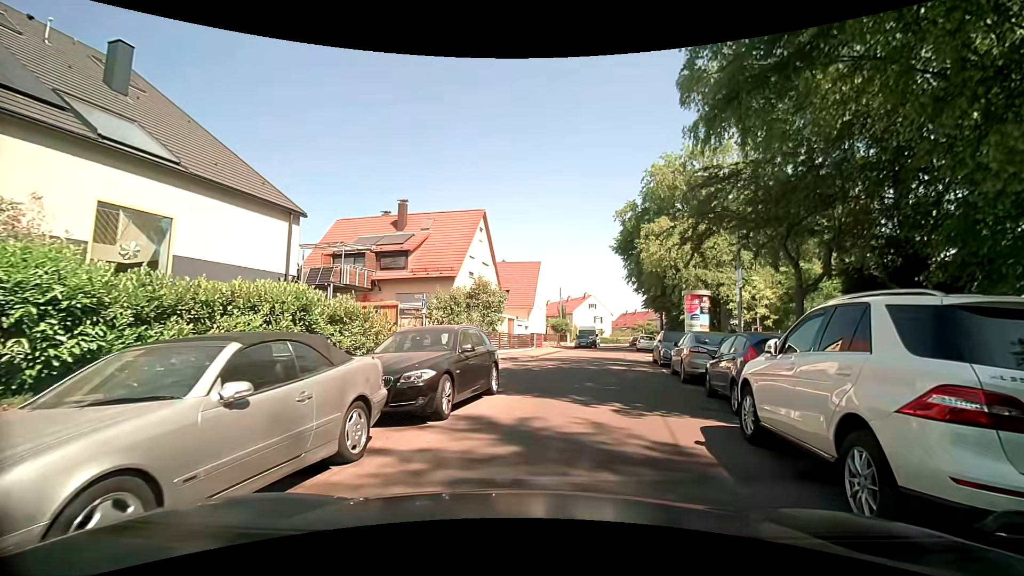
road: residential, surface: asphalt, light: Day
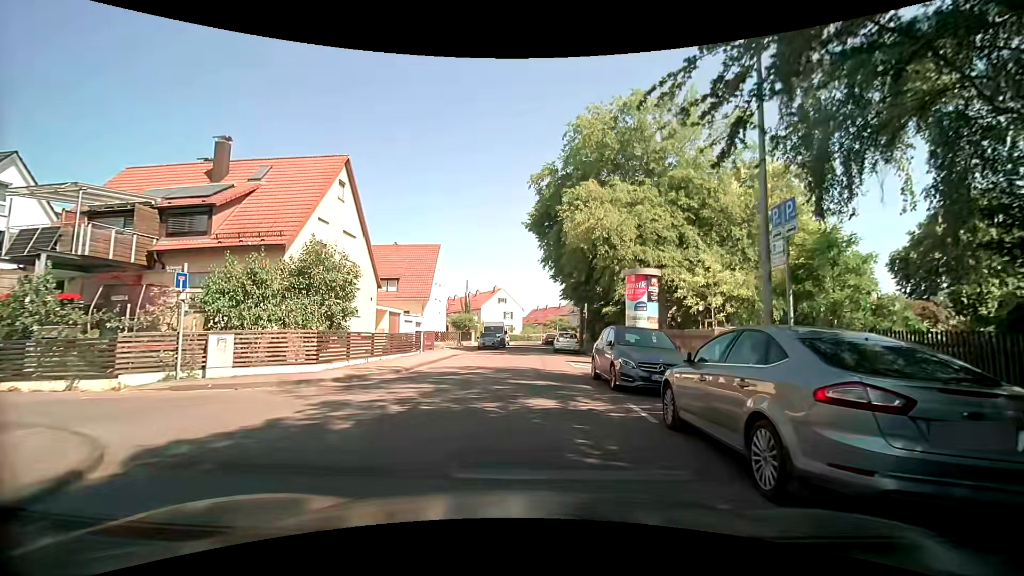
(+1.3, +10.3) m; +9°
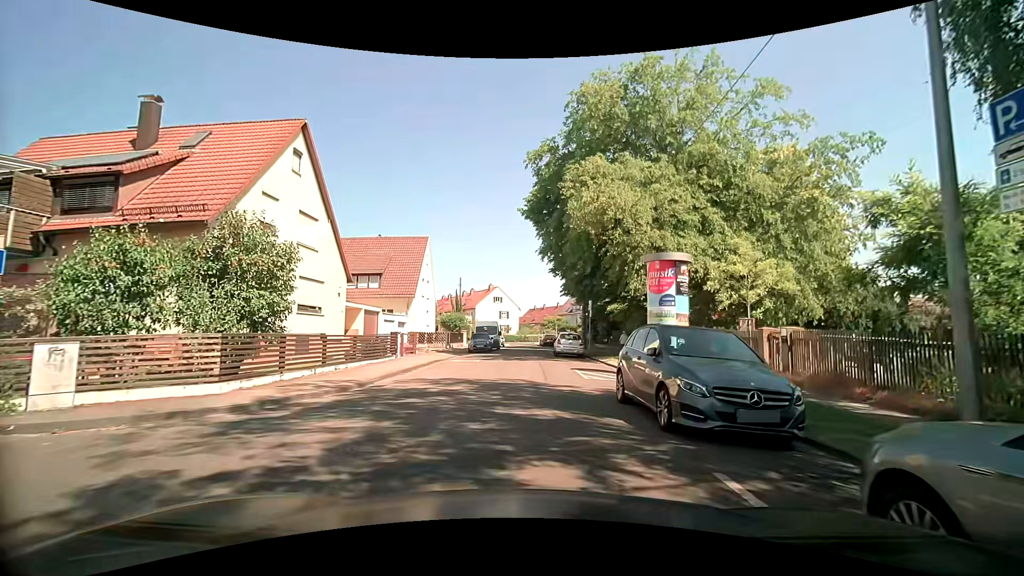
(+0.1, +4.5) m; +1°
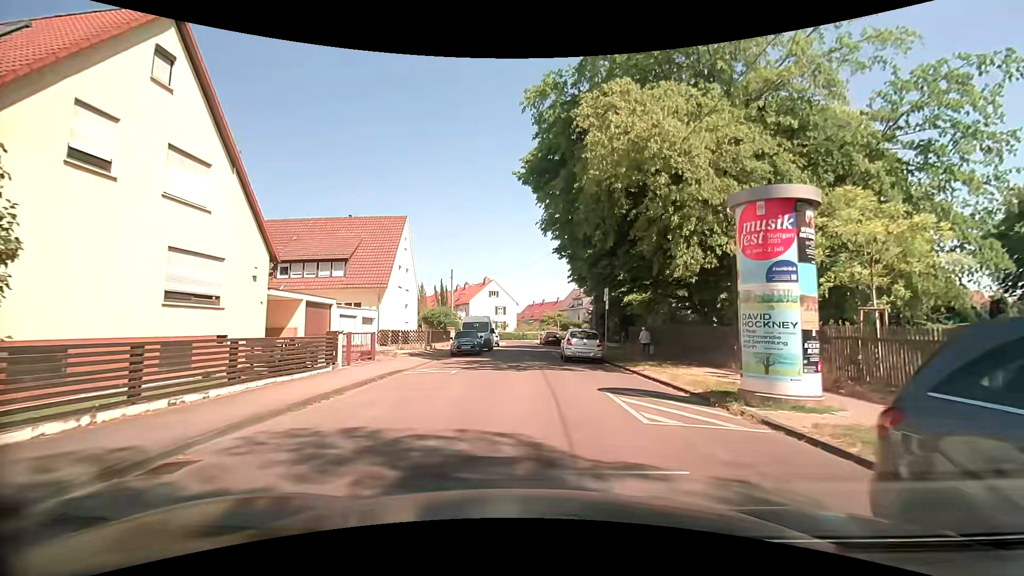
(+0.1, +7.8) m; 0°
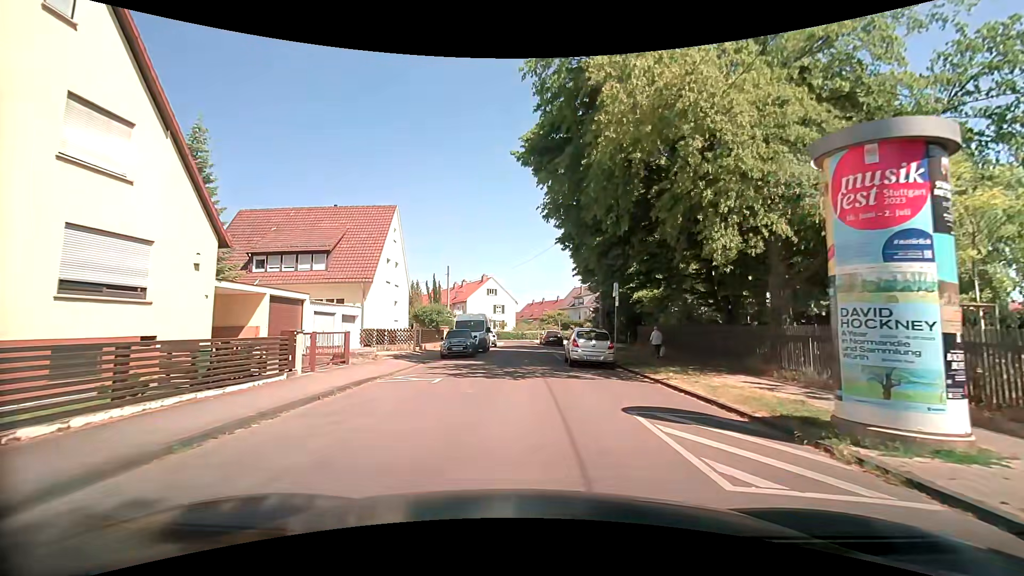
(0.0, +3.1) m; +1°
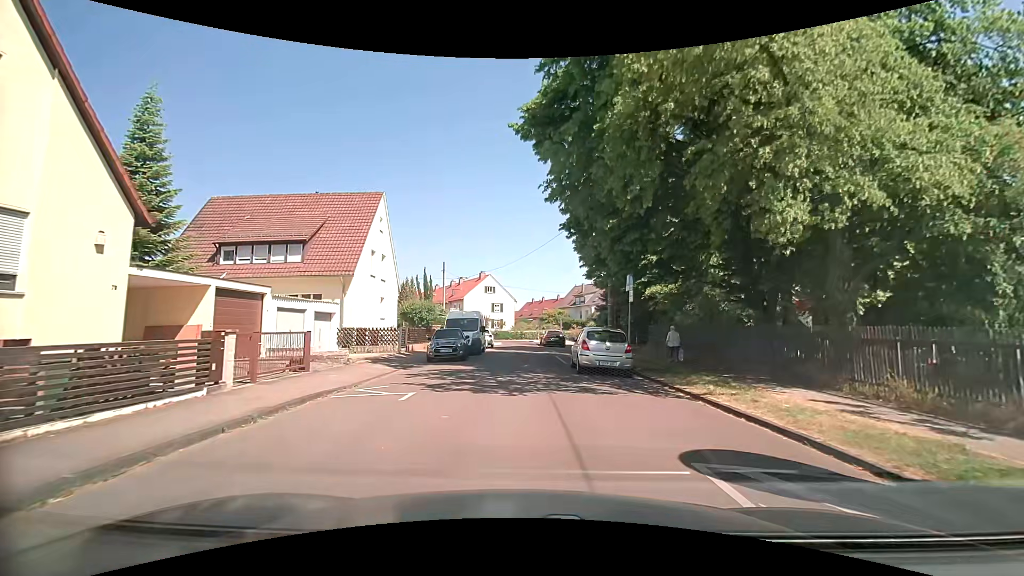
(0.0, +3.3) m; 0°
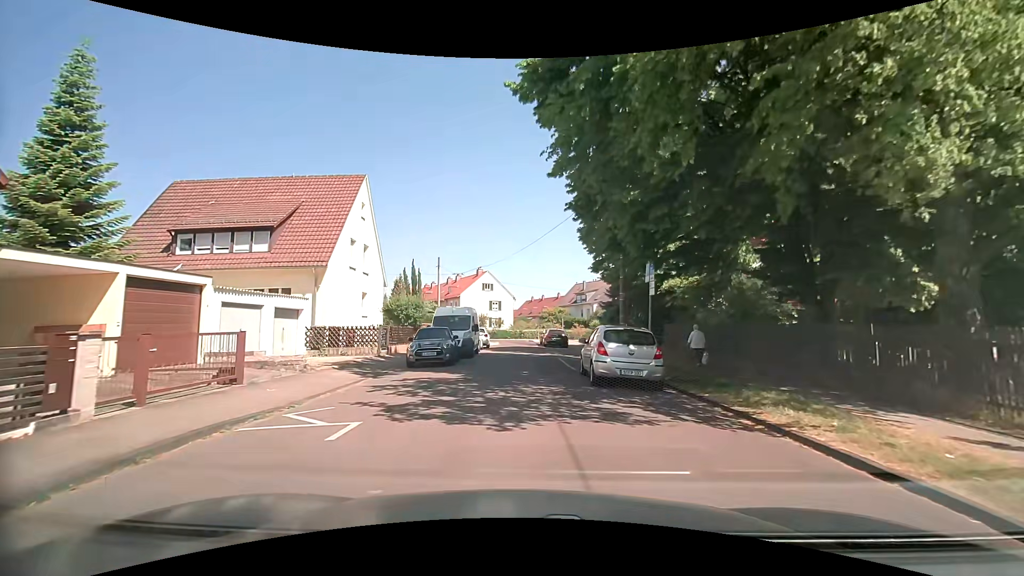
(0.0, +3.5) m; 0°
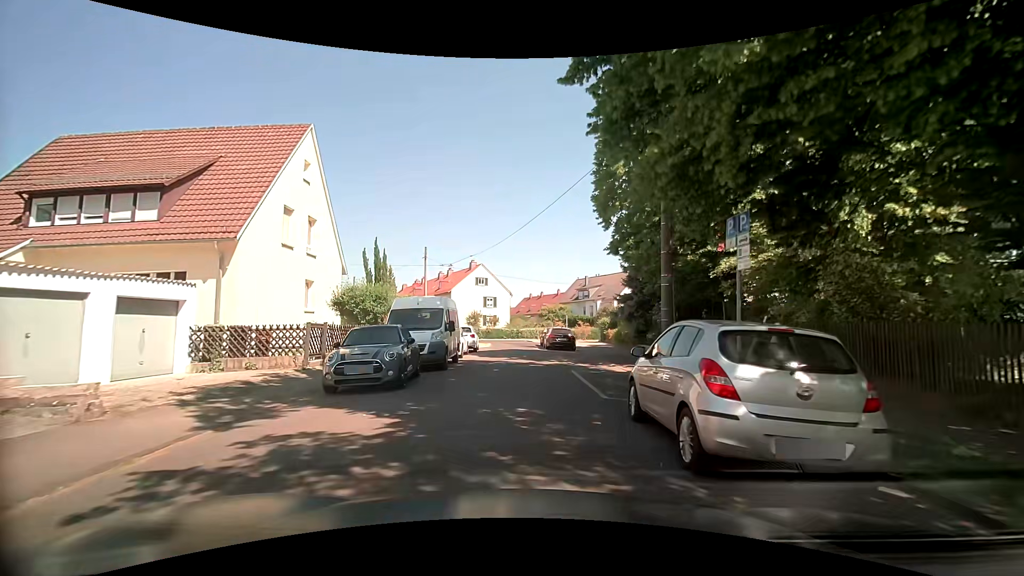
(0.0, +7.2) m; +1°
